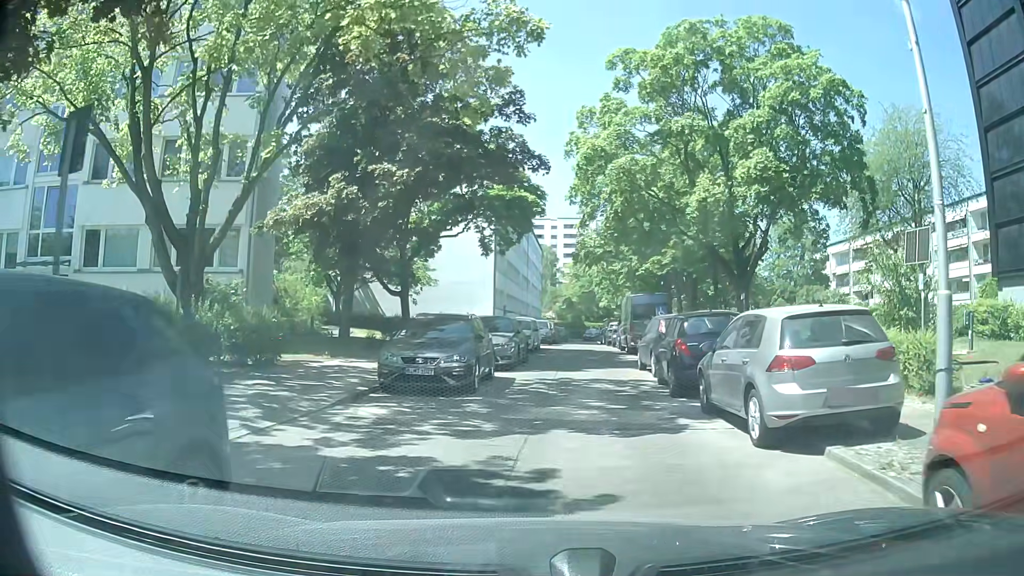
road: residential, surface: concrete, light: Day
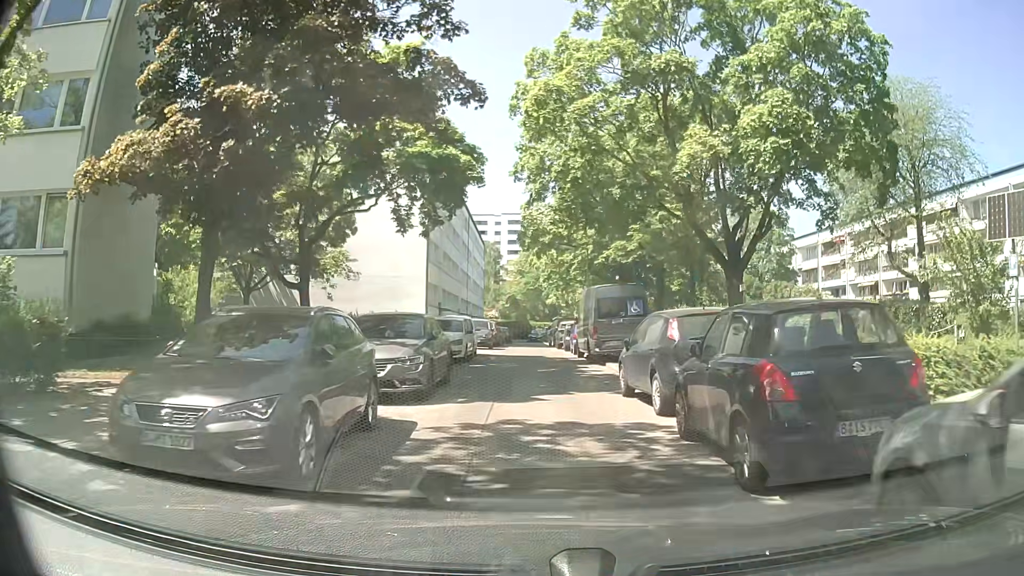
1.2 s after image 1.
(+0.2, +7.0) m; +4°
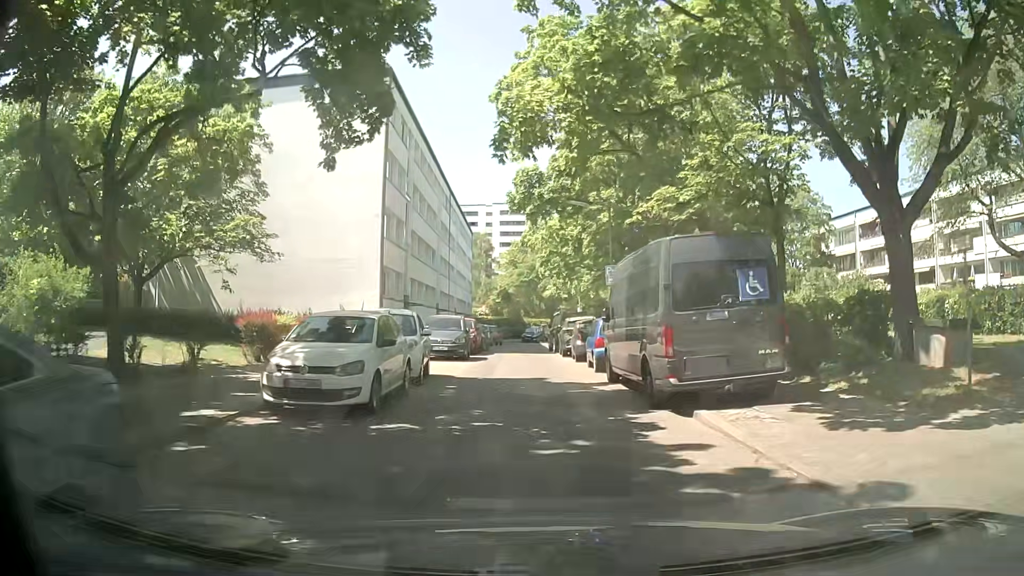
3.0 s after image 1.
(0.0, +12.0) m; 0°
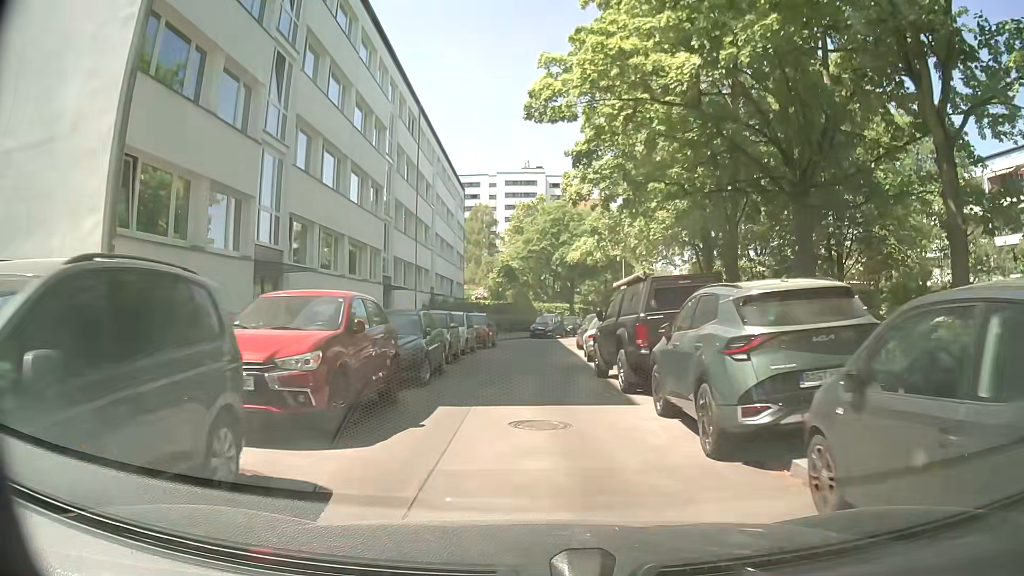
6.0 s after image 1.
(+0.1, +22.6) m; 0°
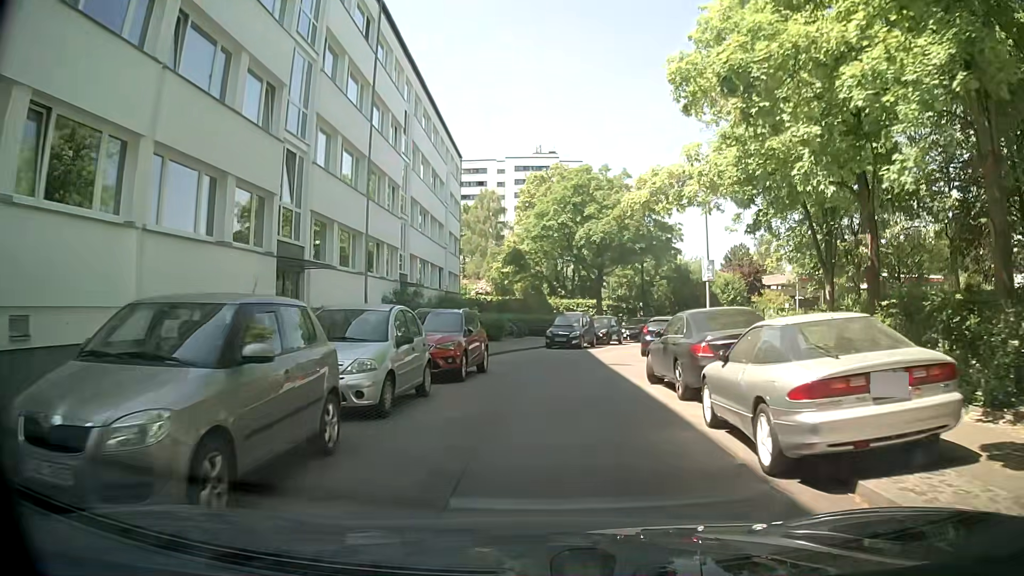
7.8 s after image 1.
(-0.3, +14.8) m; -2°
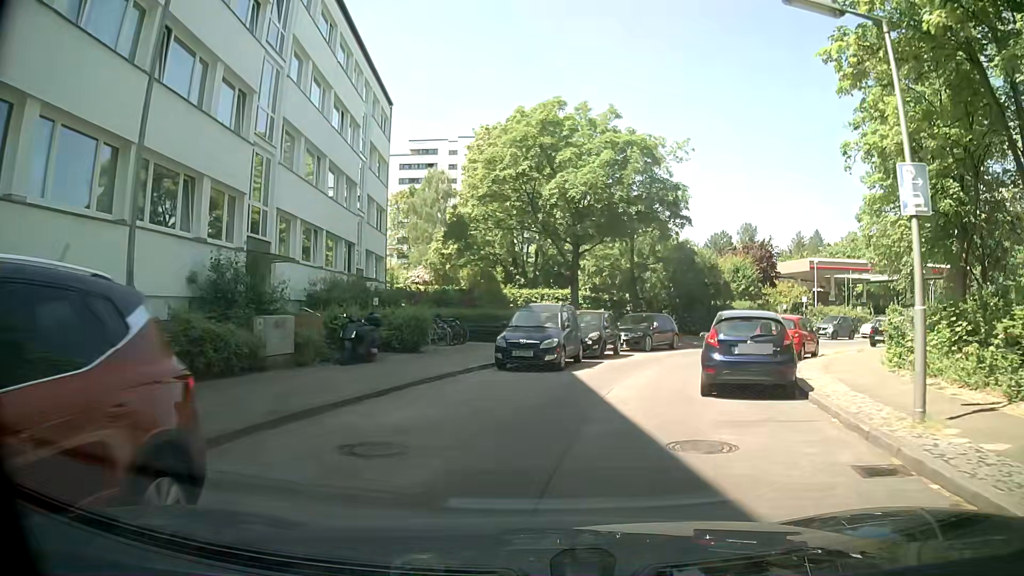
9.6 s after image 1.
(+0.4, +13.5) m; +2°
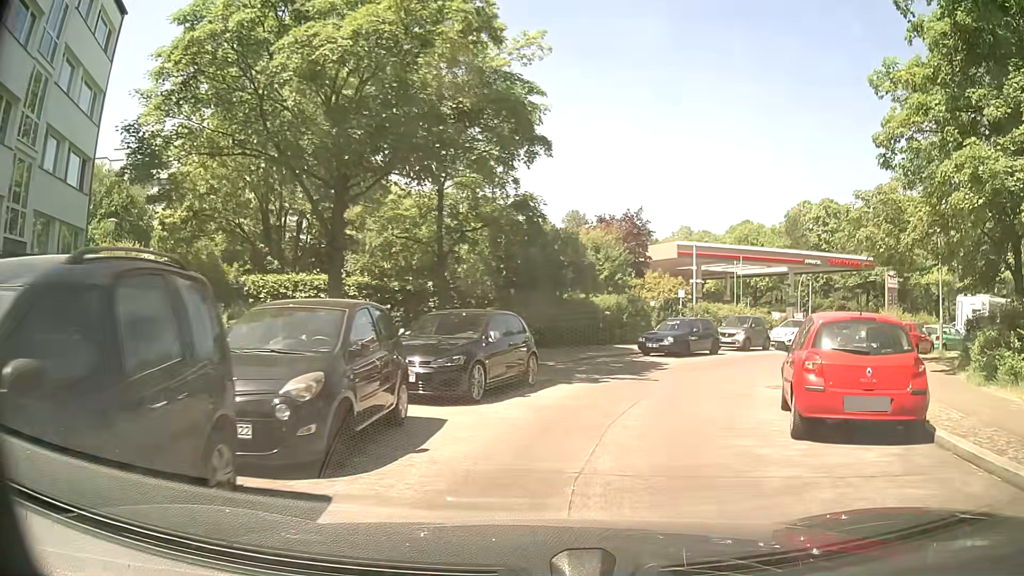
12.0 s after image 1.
(+1.4, +14.5) m; +15°
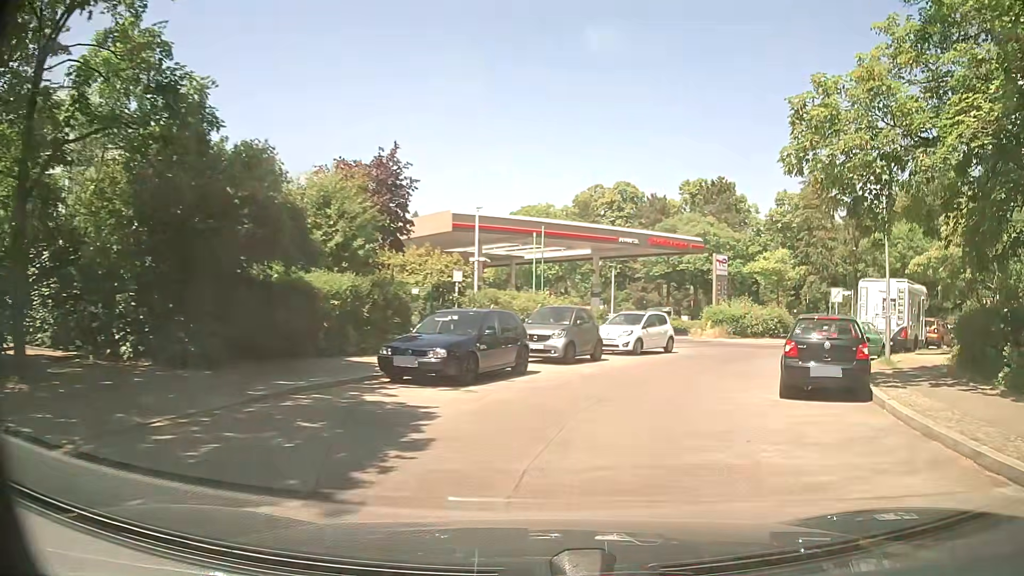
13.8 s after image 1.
(+2.4, +11.3) m; +21°
